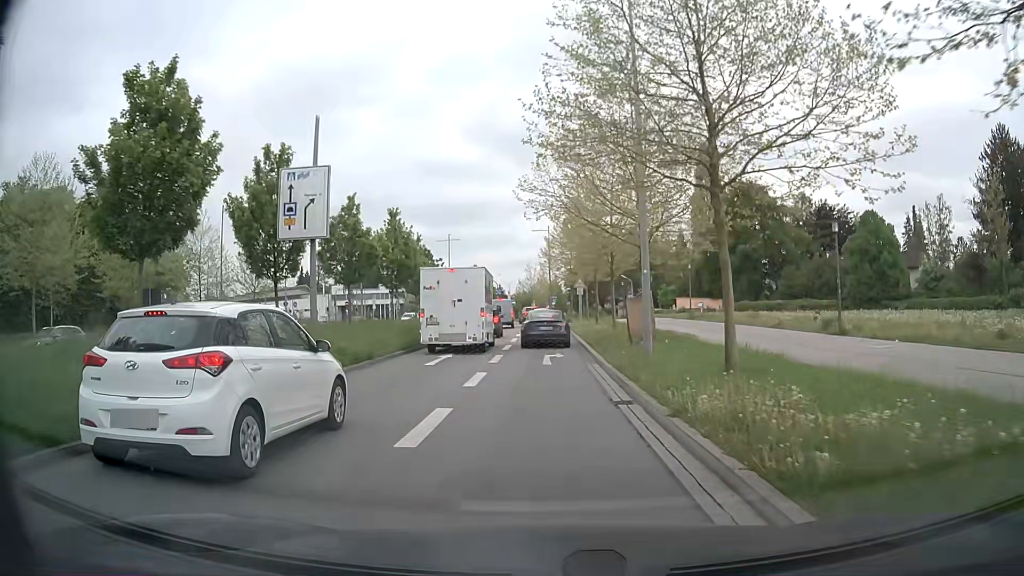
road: secondary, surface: asphalt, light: Day
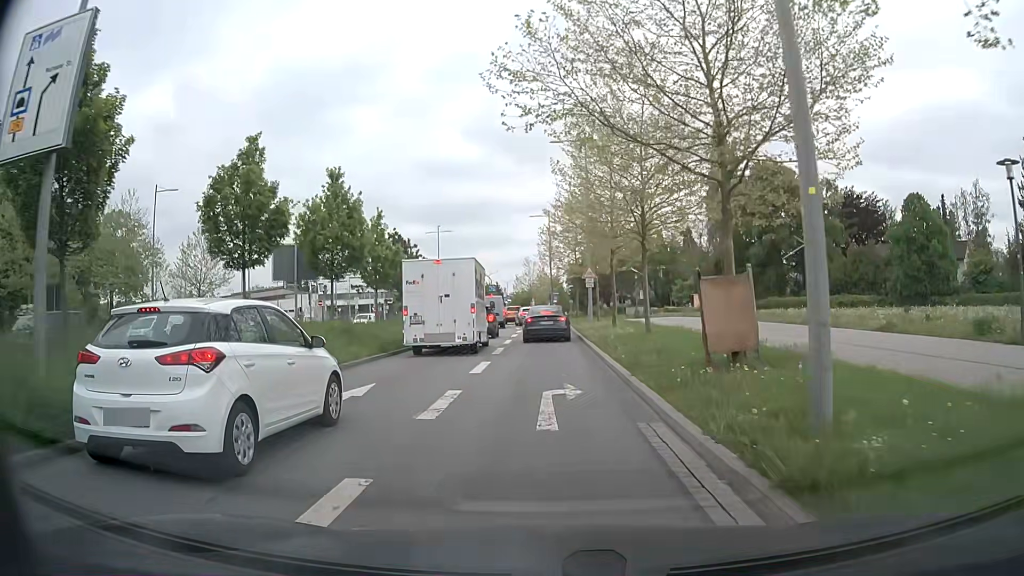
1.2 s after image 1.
(+0.1, +10.4) m; 0°
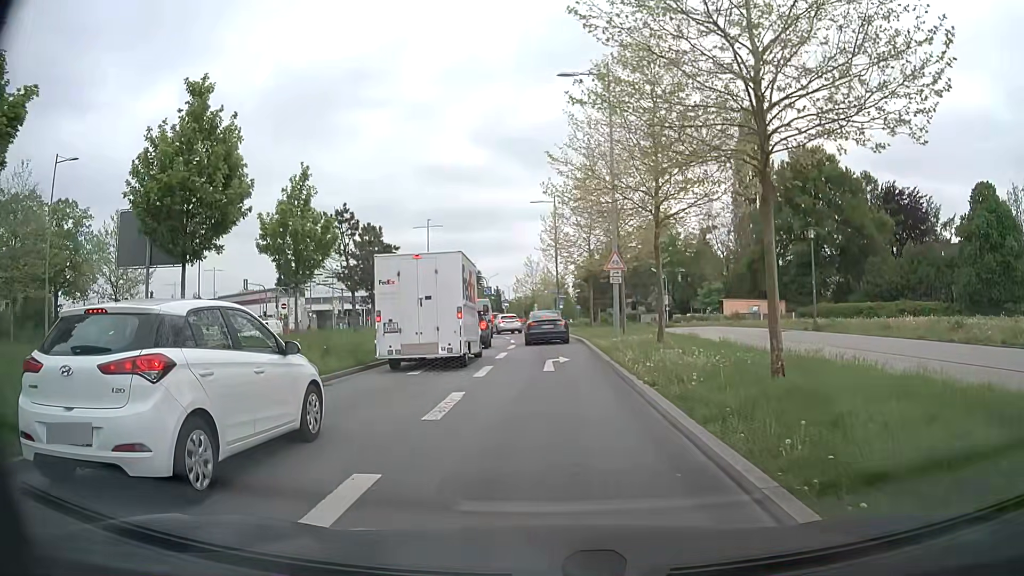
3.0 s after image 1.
(0.0, +11.6) m; 0°
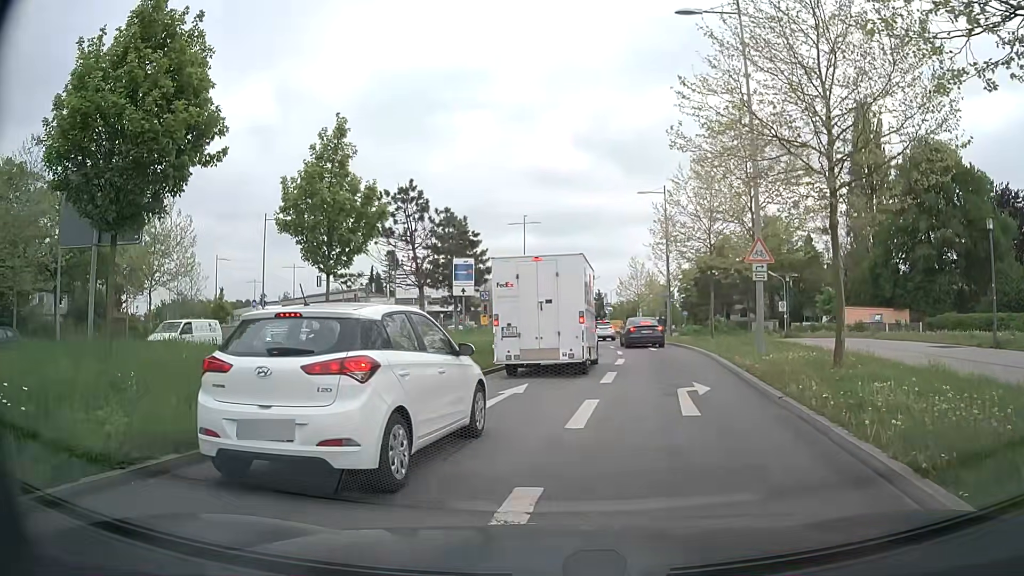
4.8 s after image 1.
(-0.4, +6.0) m; -9°
